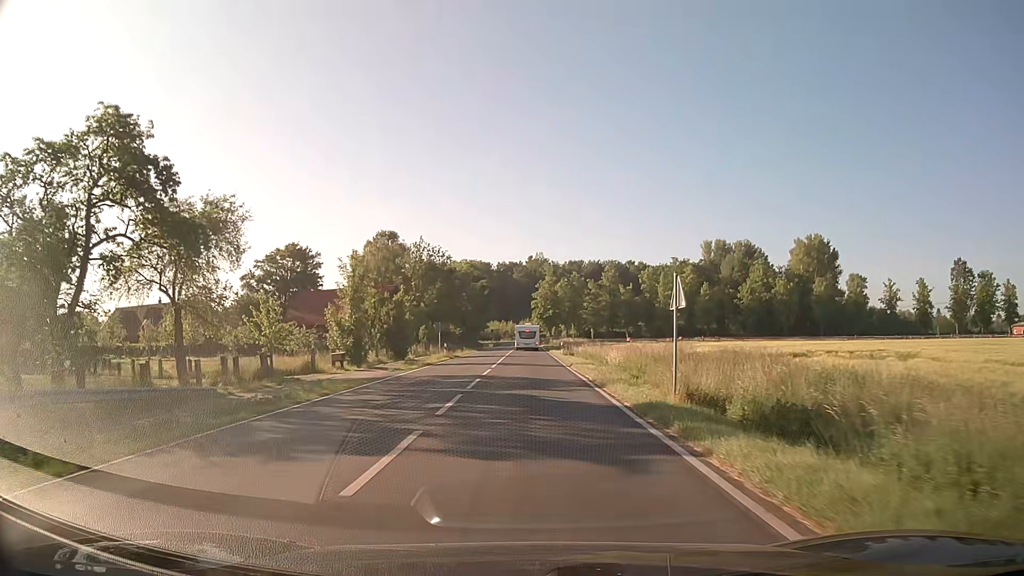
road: secondary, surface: asphalt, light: Day
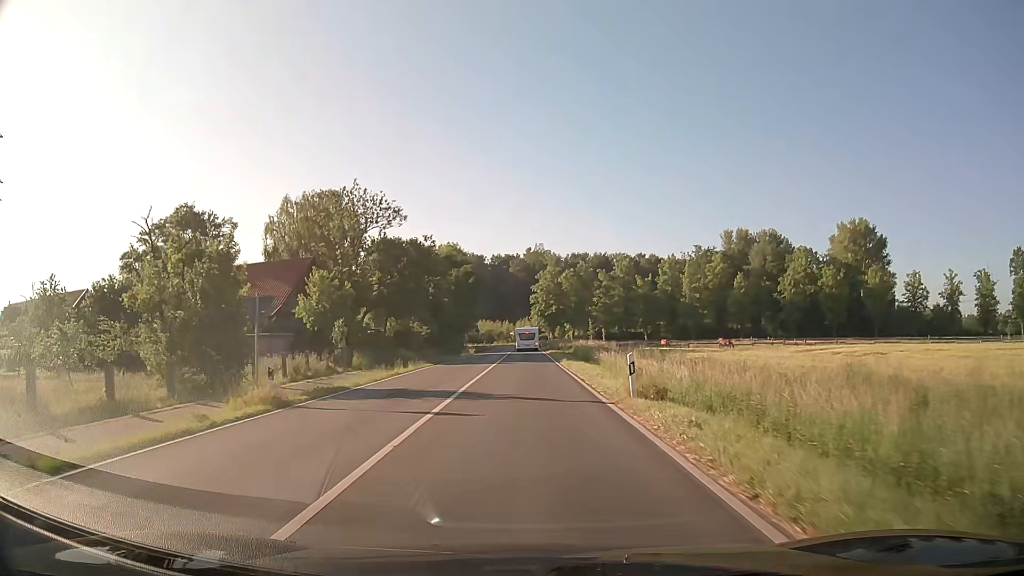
(+0.1, +31.5) m; 0°
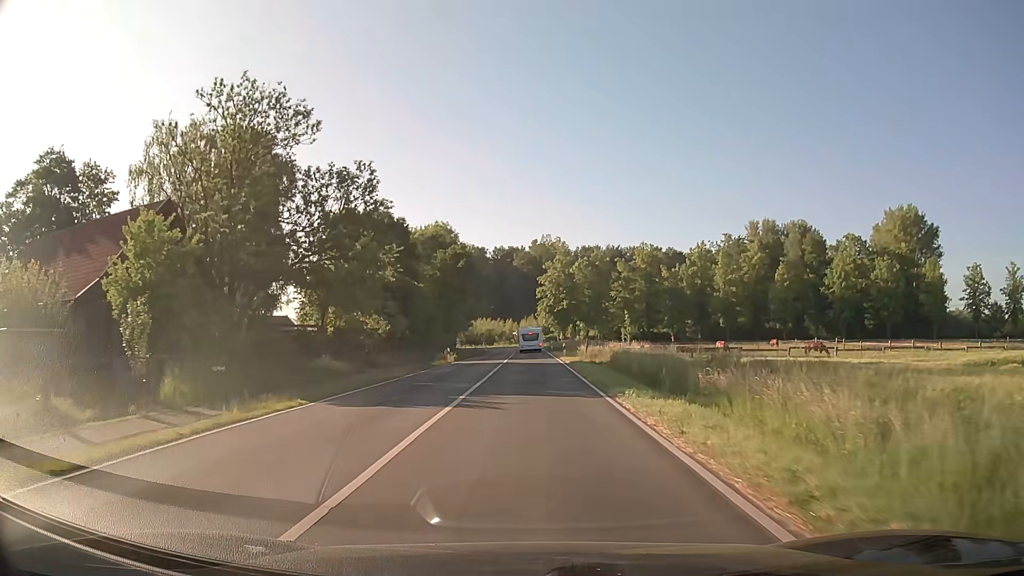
(0.0, +23.1) m; 0°
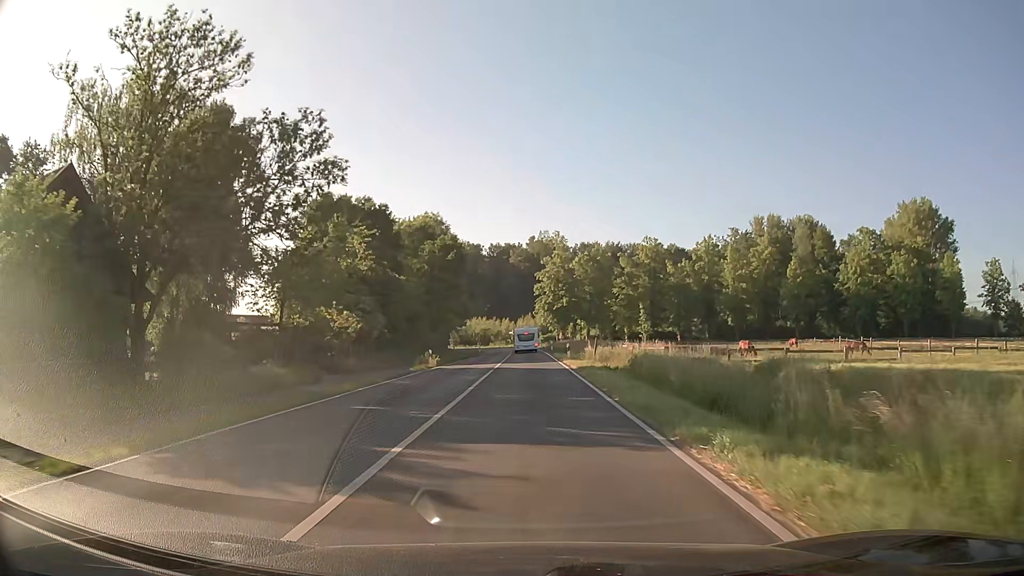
(0.0, +7.7) m; 0°
